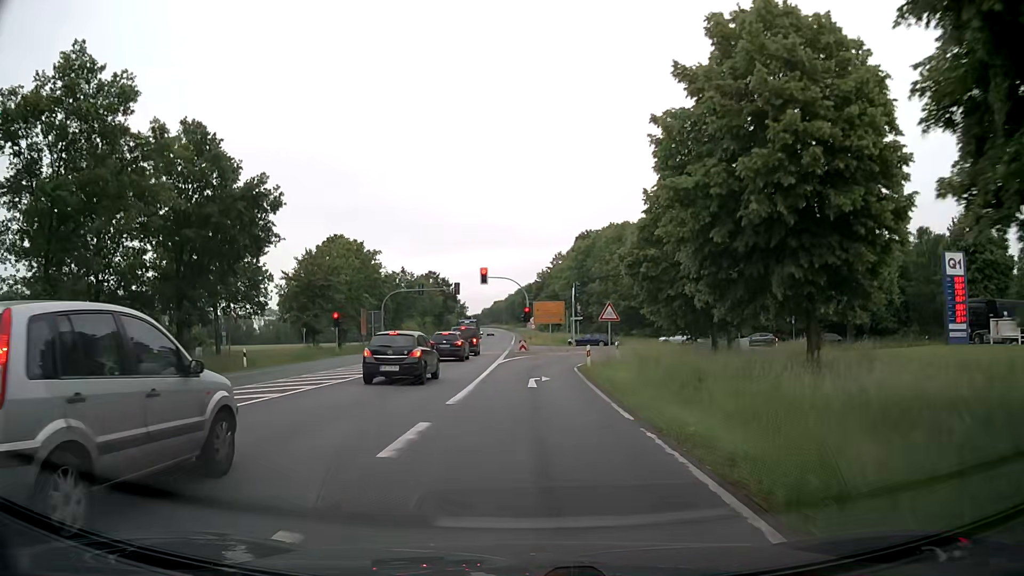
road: primary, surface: asphalt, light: Day
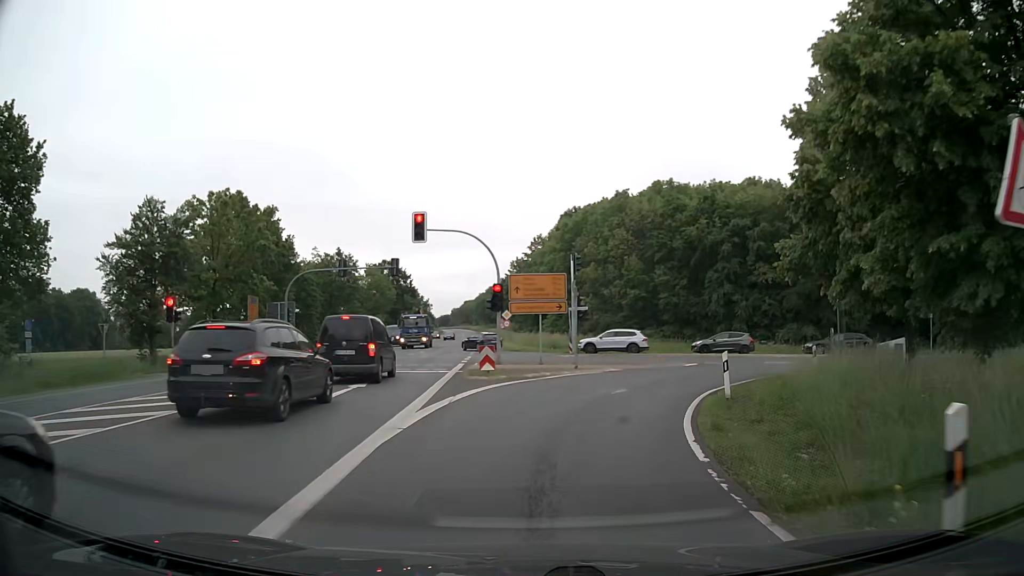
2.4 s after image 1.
(-0.4, +24.3) m; +2°
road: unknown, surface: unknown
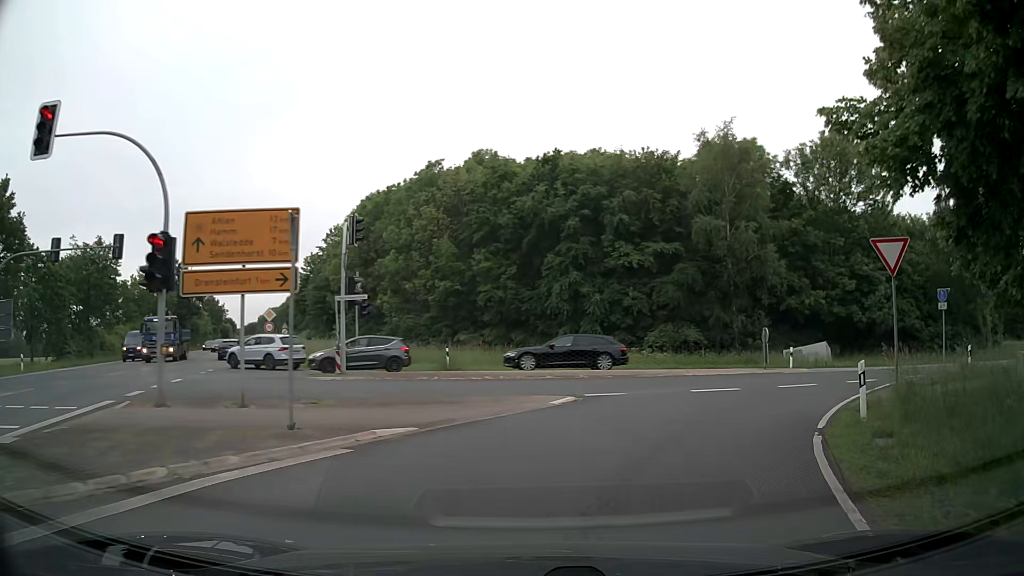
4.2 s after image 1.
(+1.8, +15.7) m; +15°
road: primary_link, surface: asphalt
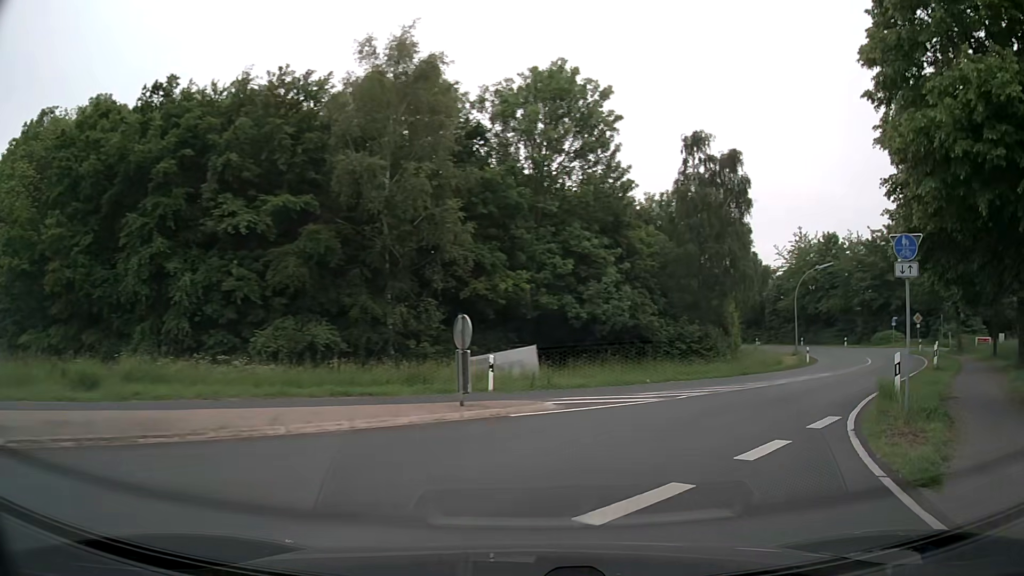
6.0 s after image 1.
(+3.3, +14.3) m; +29°
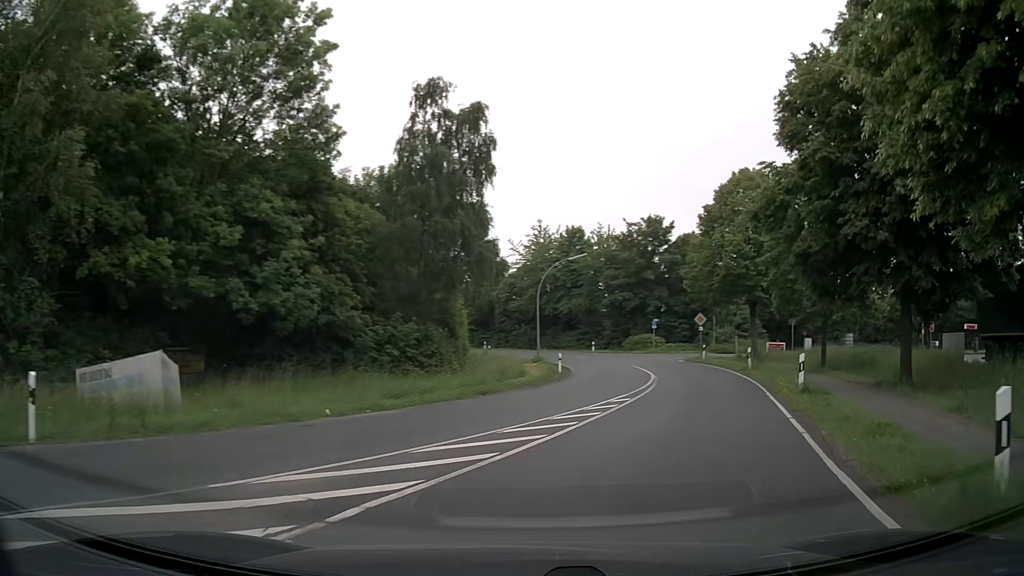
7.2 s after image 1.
(+2.0, +9.9) m; +23°
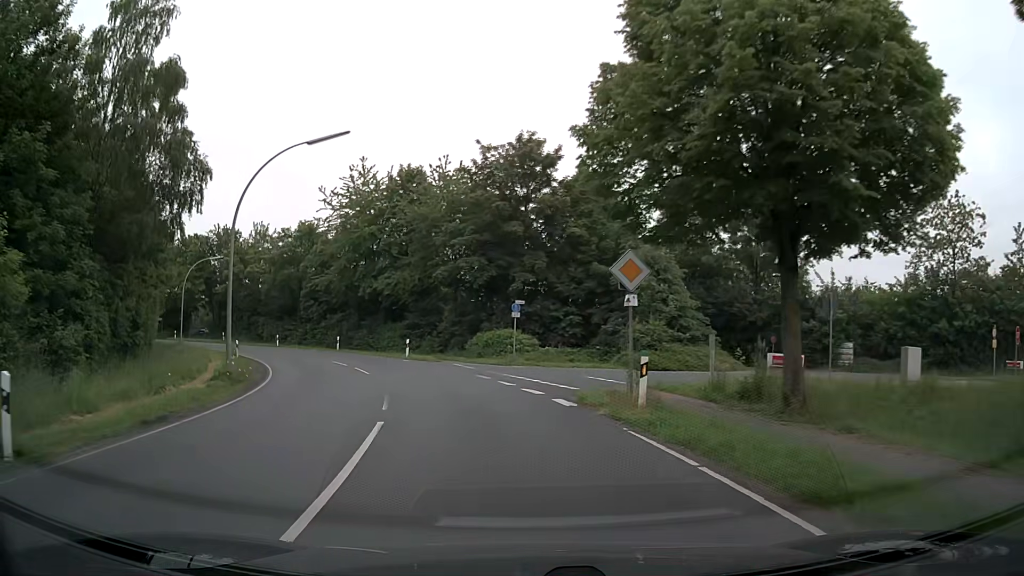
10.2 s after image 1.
(+7.0, +29.7) m; +11°
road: secondary
(-1, +10) (-2, +20) (-6, +29) (-10, +38) (-16, +47) (-22, +54) (-29, +61) (-37, +67) (-46, +72) (-55, +77) m
